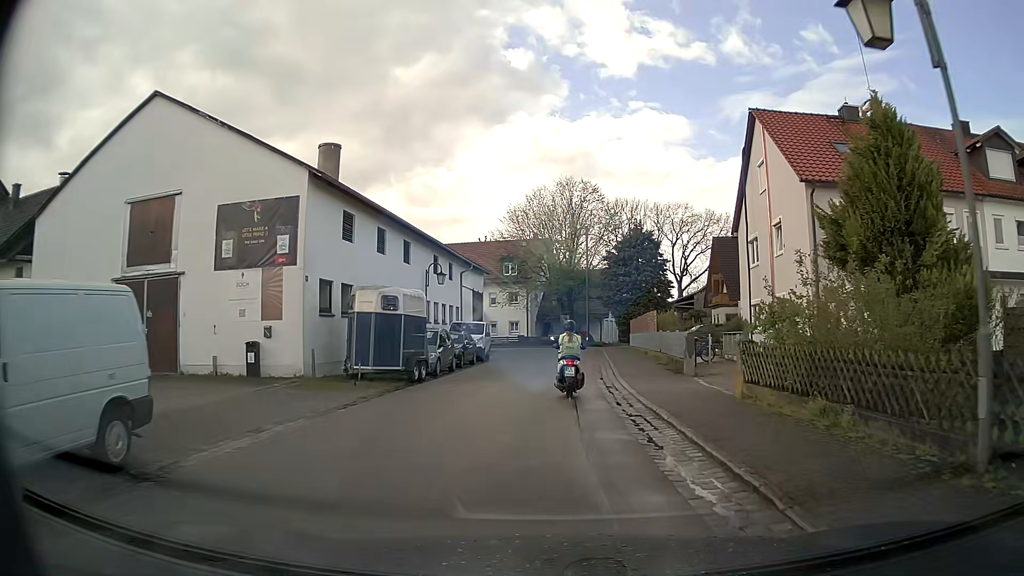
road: residential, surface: asphalt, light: Day
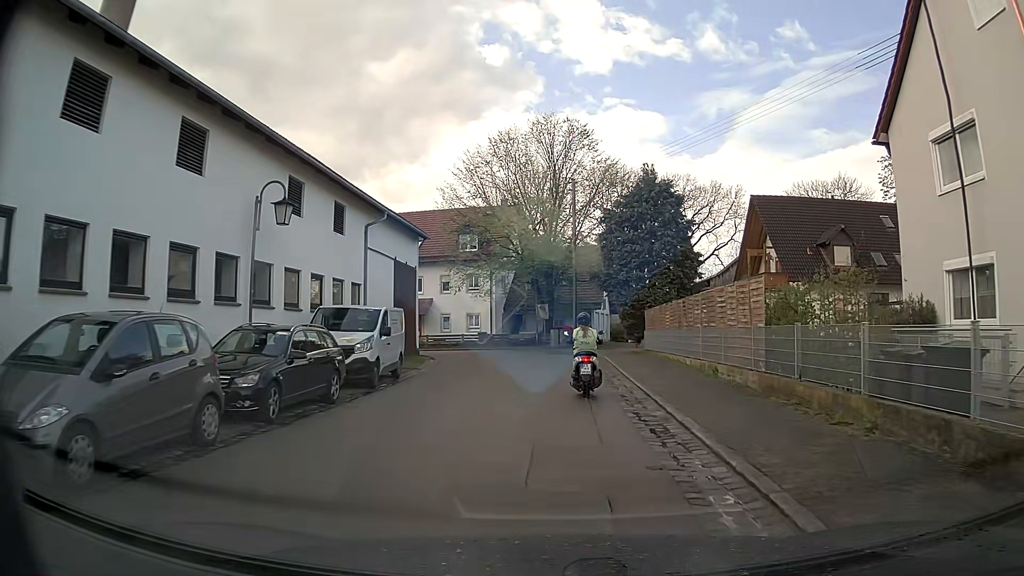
(+0.4, +17.4) m; +3°
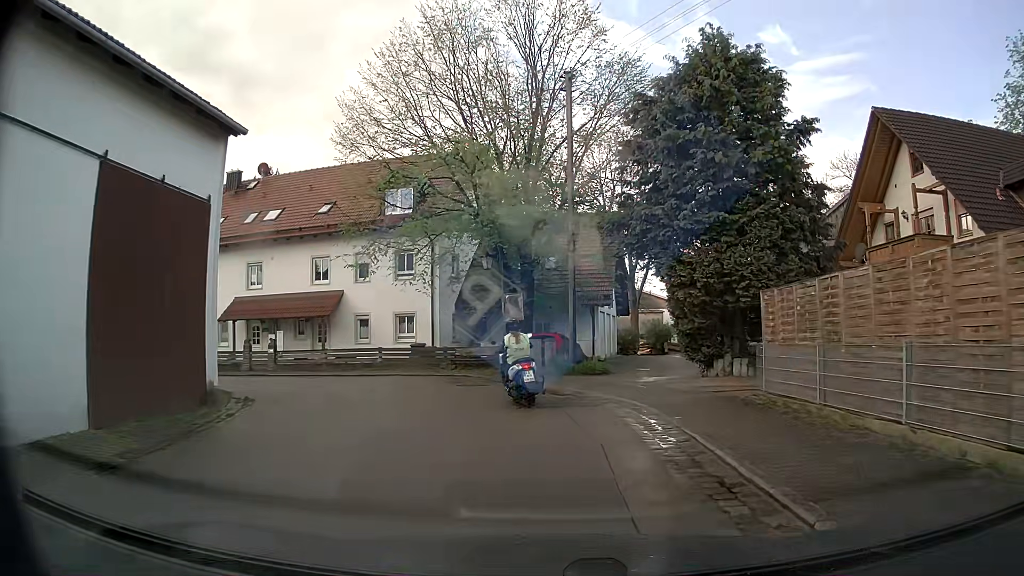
(+0.3, +18.9) m; +1°
